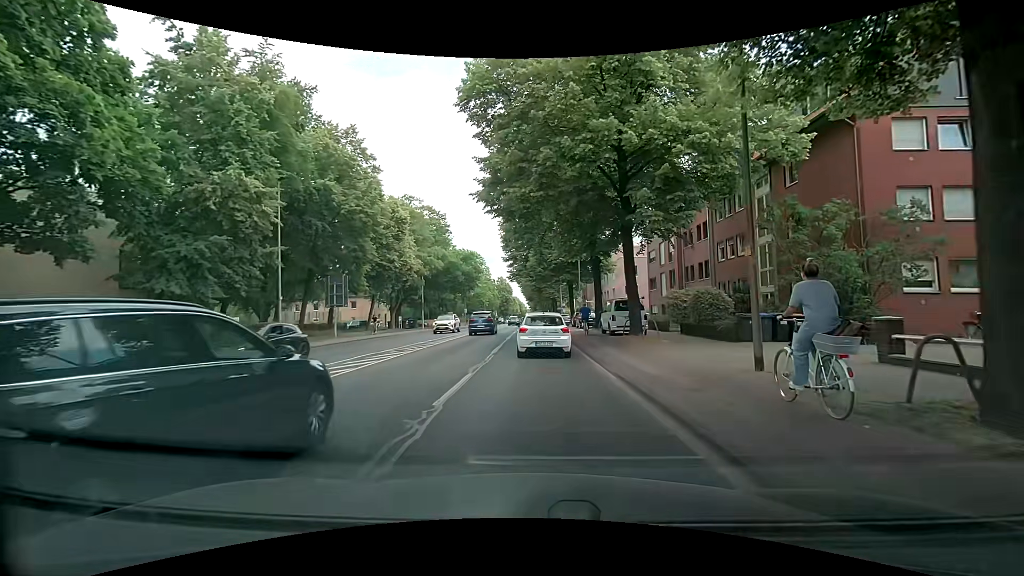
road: secondary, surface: asphalt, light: Day
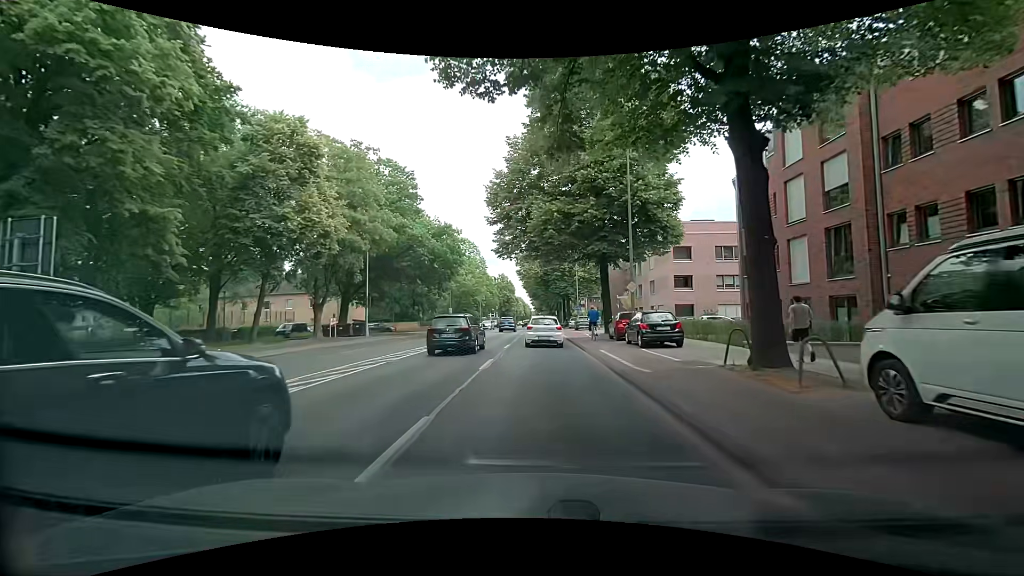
(0.0, +23.9) m; 0°
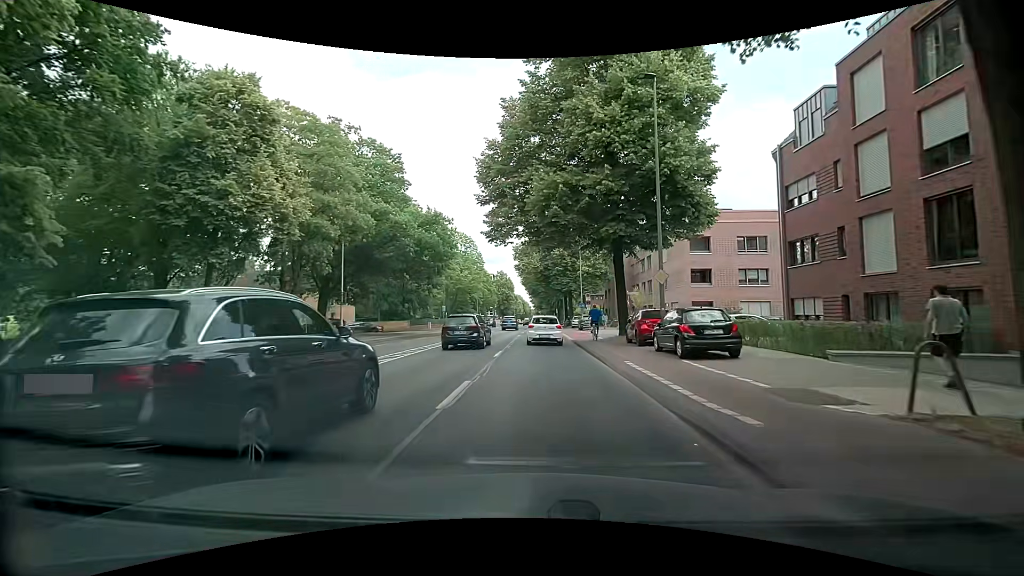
(0.0, +5.6) m; -1°
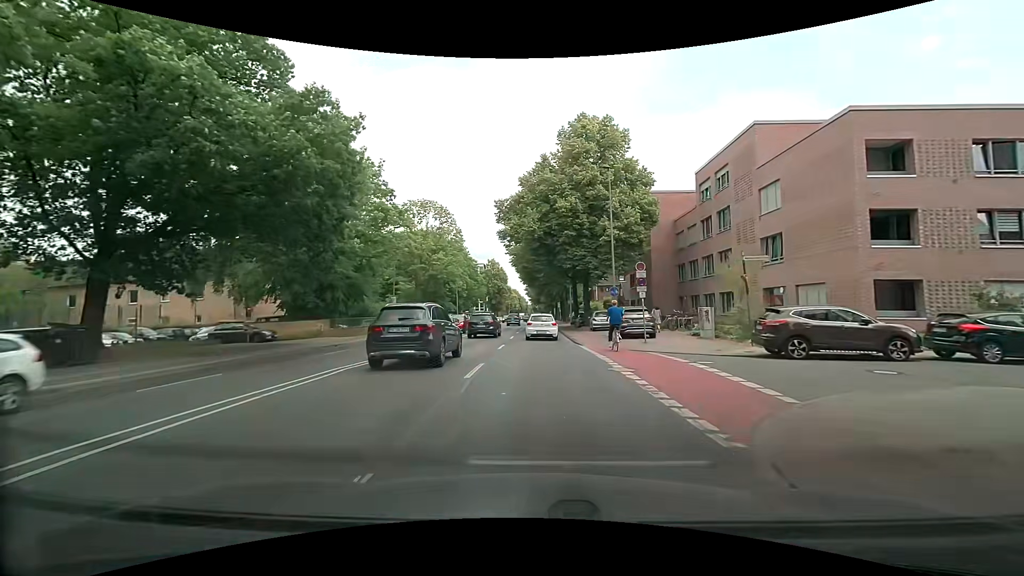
(+0.6, +24.8) m; +2°
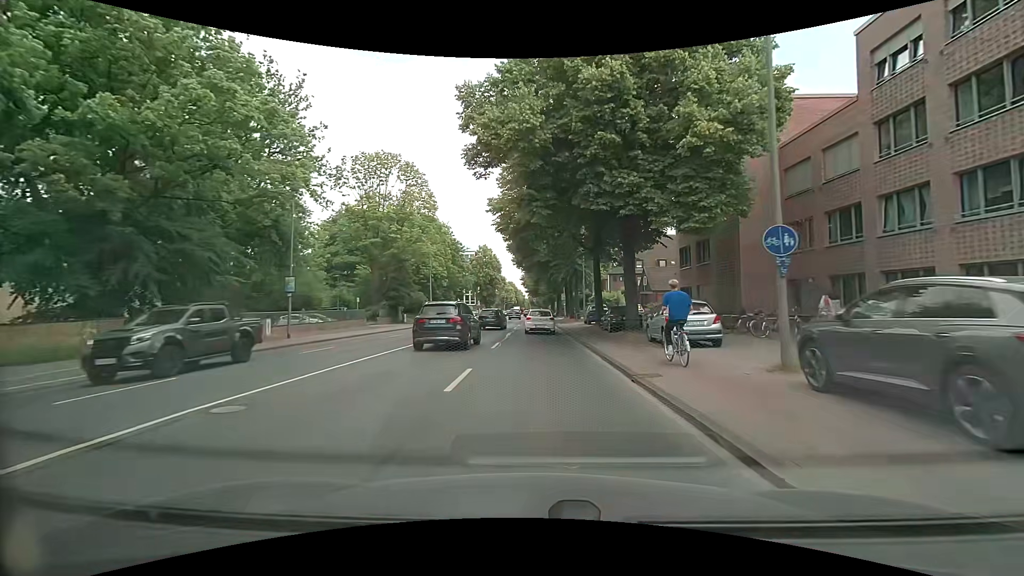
(0.0, +20.6) m; 0°
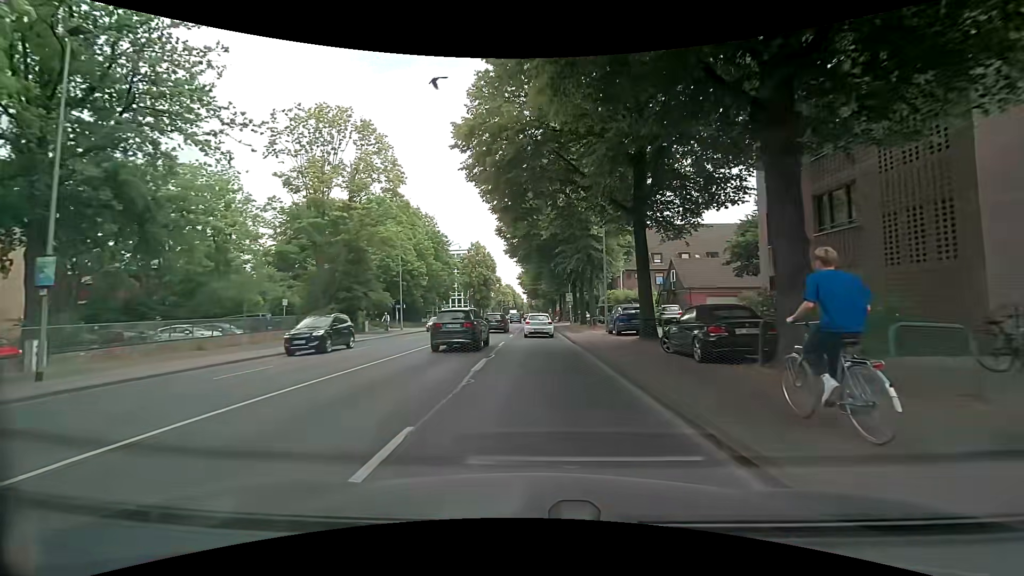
(0.0, +14.4) m; -1°
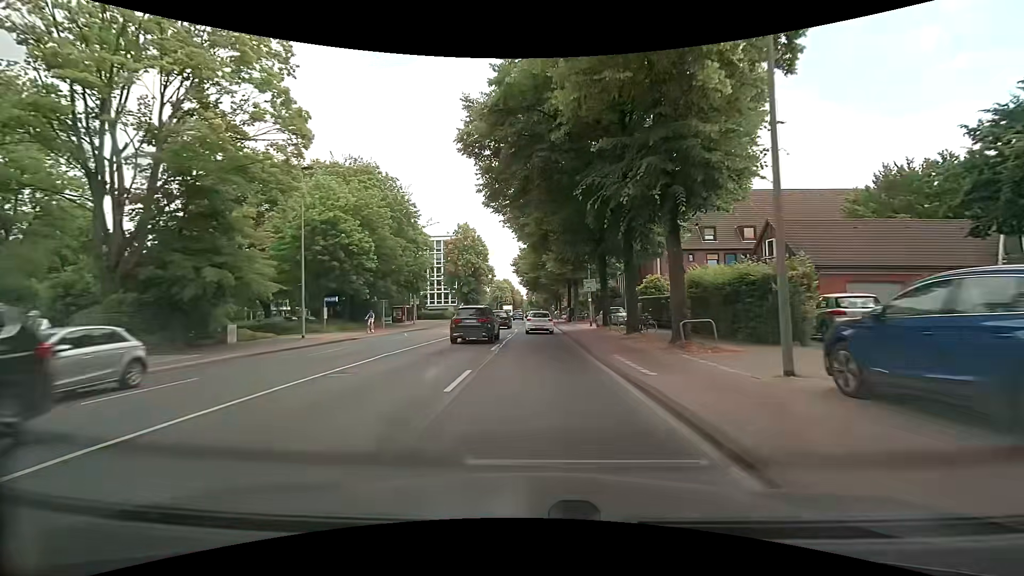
(+0.1, +22.2) m; 0°
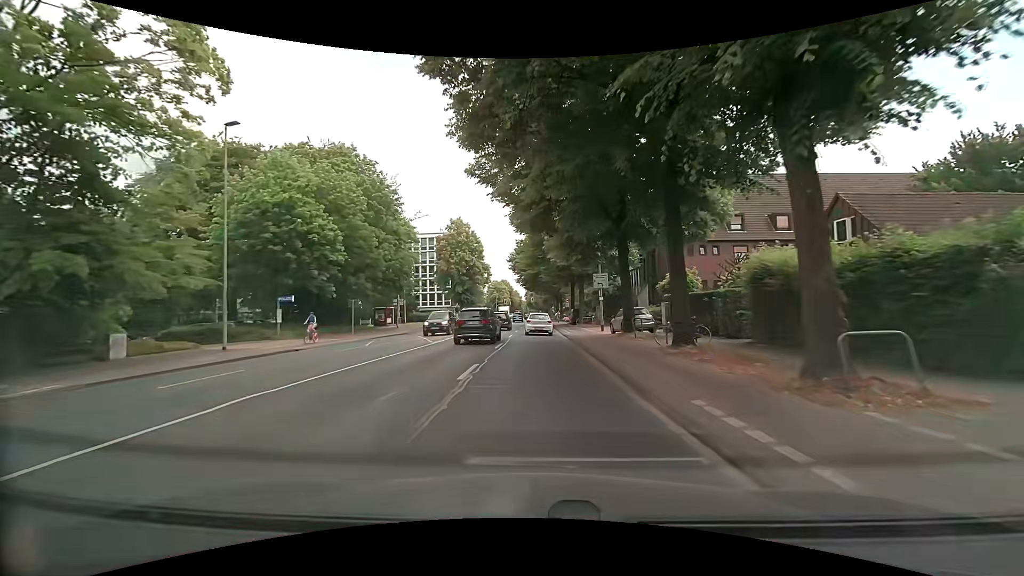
(0.0, +7.5) m; 0°
(0, +10) (0, +20) (0, +30) (0, +40) (0, +50) (0, +60) (0, +70) (0, +80) (0, +90) (0, +100) m
